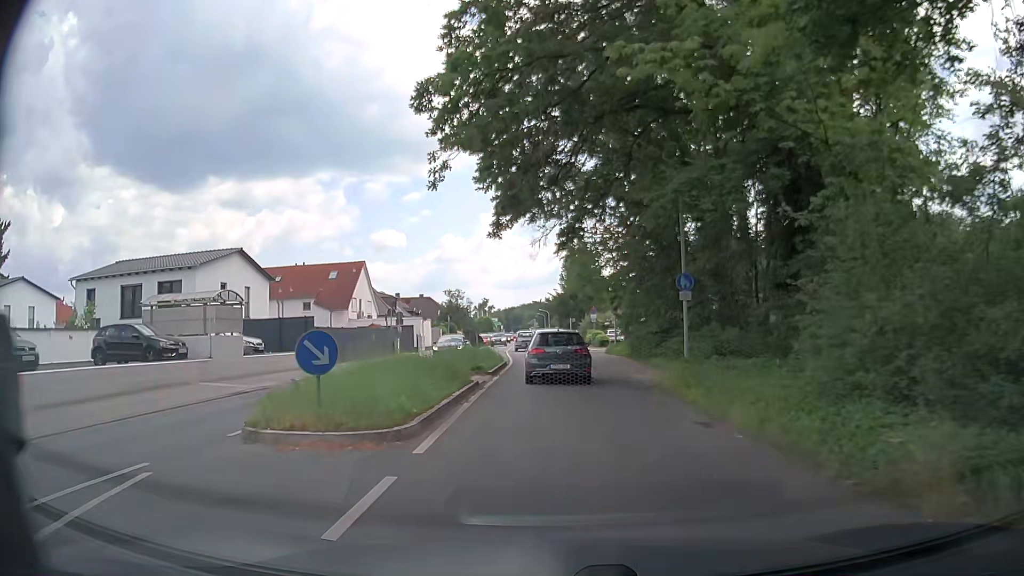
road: primary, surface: asphalt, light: Day
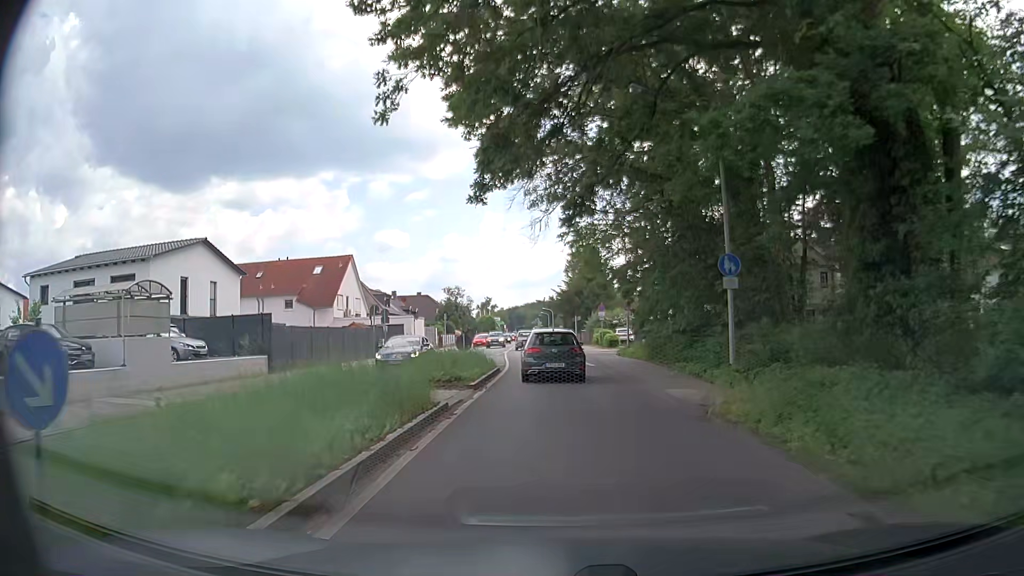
(+0.1, +5.5) m; +1°
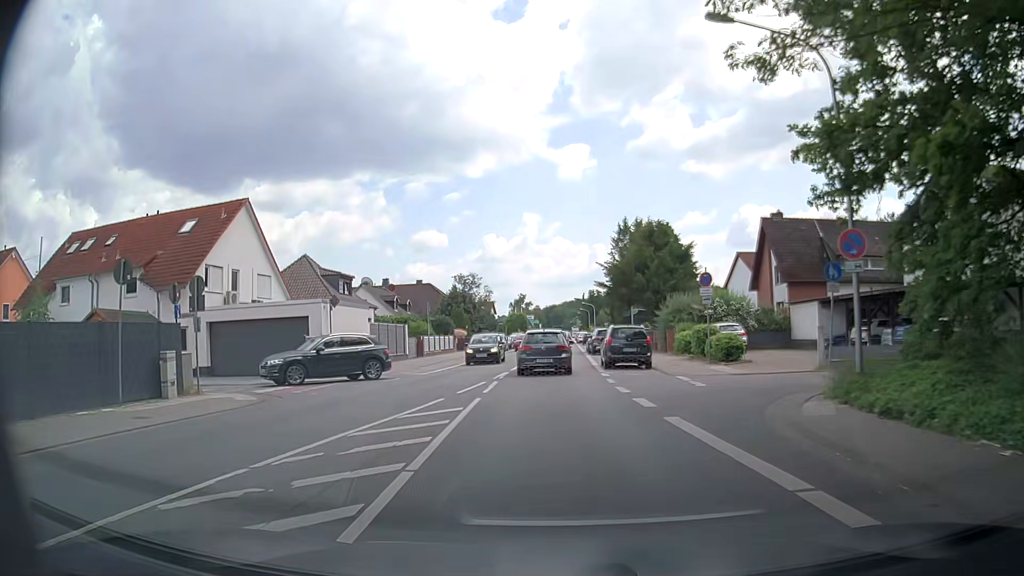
(-0.7, +28.5) m; -3°
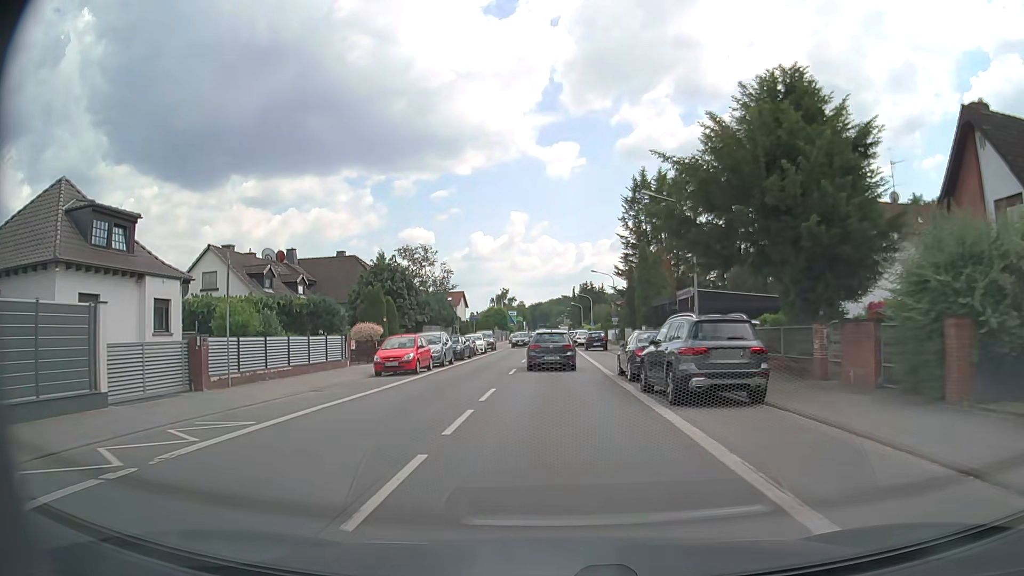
(-0.6, +29.9) m; 0°
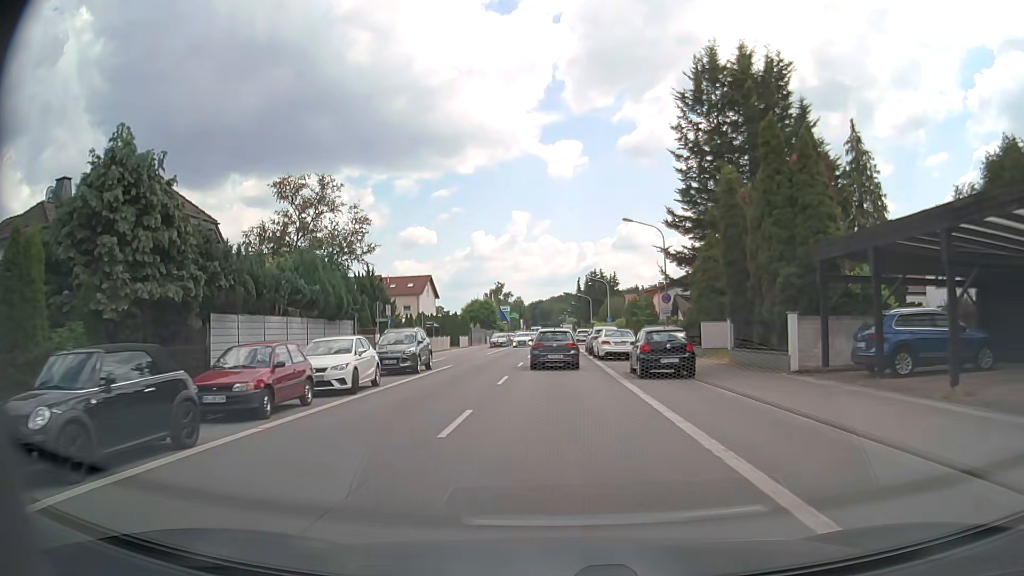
(0.0, +31.7) m; 0°
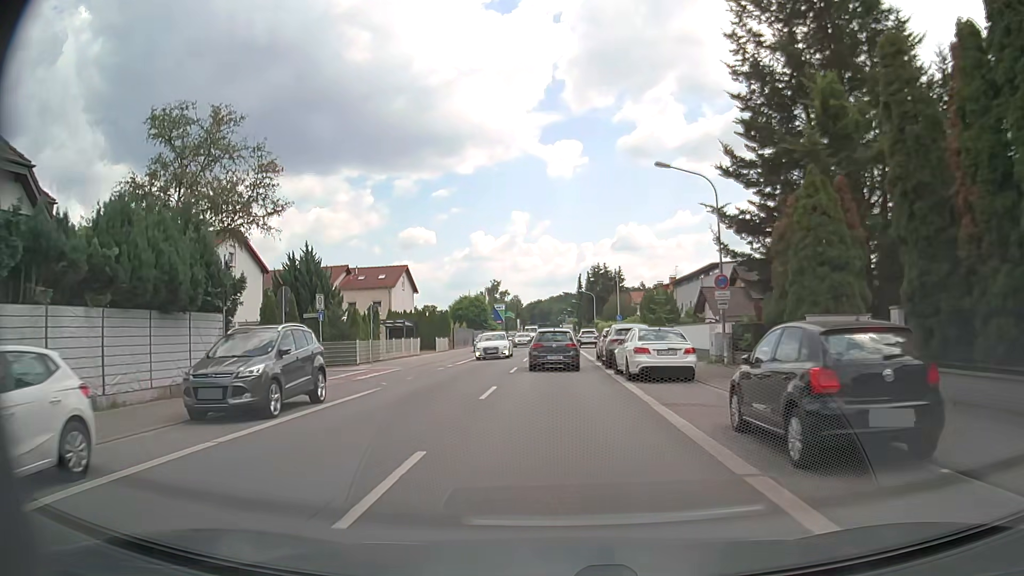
(0.0, +13.1) m; 0°
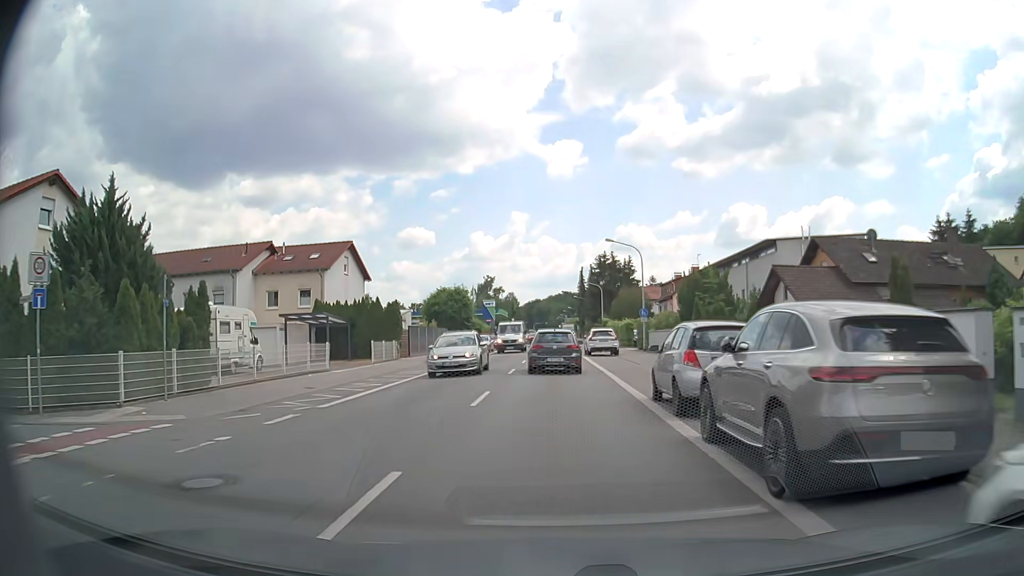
(0.0, +19.2) m; 0°
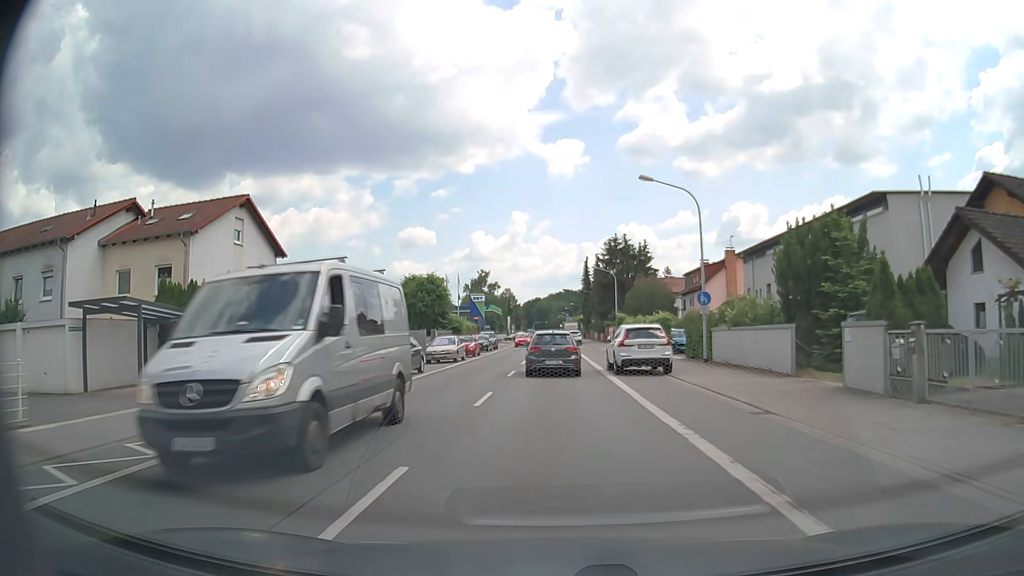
(+0.1, +18.6) m; 0°
(0, +10) (0, +20) (0, +30) (0, +40) (0, +50) (0, +60) (0, +70) (0, +80) (-1, +90) (-1, +100) m
